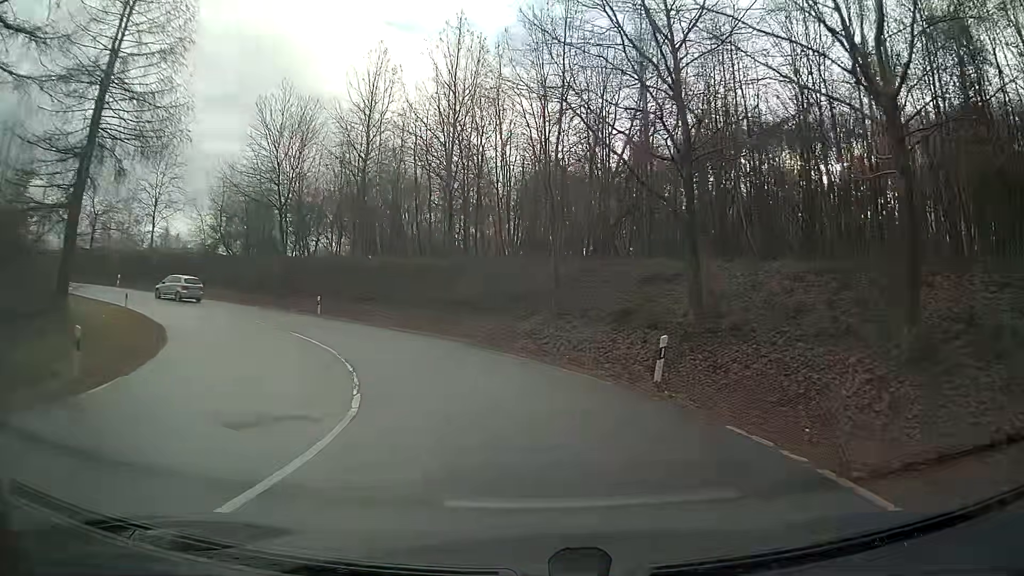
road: primary_link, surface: asphalt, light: Day
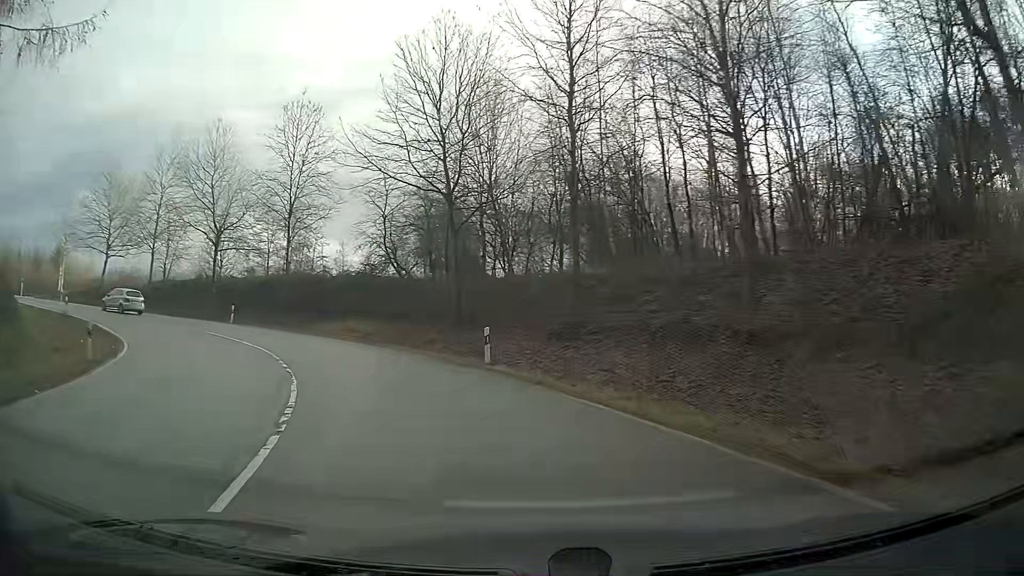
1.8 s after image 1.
(-3.1, +18.1) m; -22°
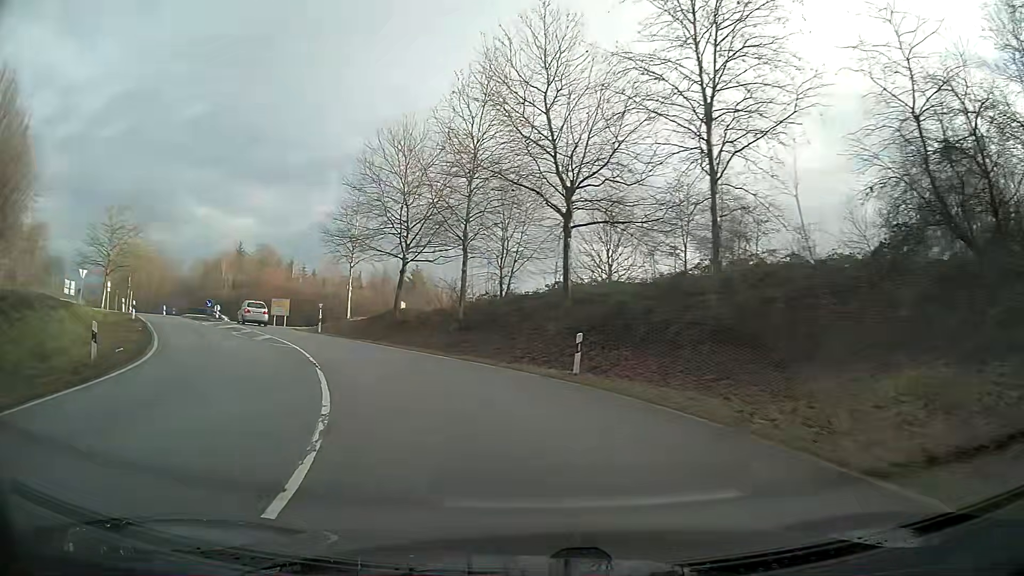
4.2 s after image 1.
(-8.4, +24.1) m; -37°
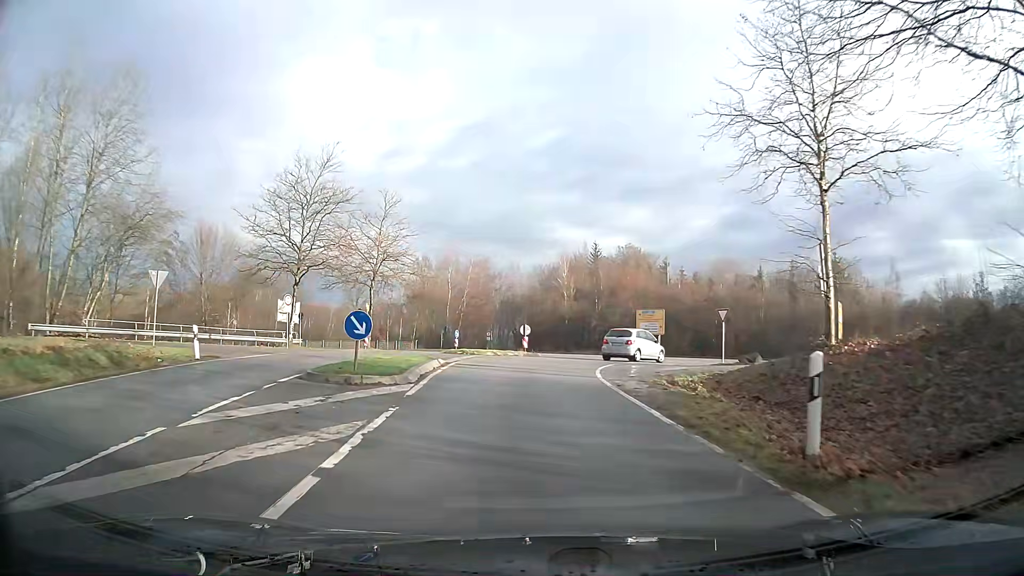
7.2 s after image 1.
(-9.5, +31.3) m; -29°
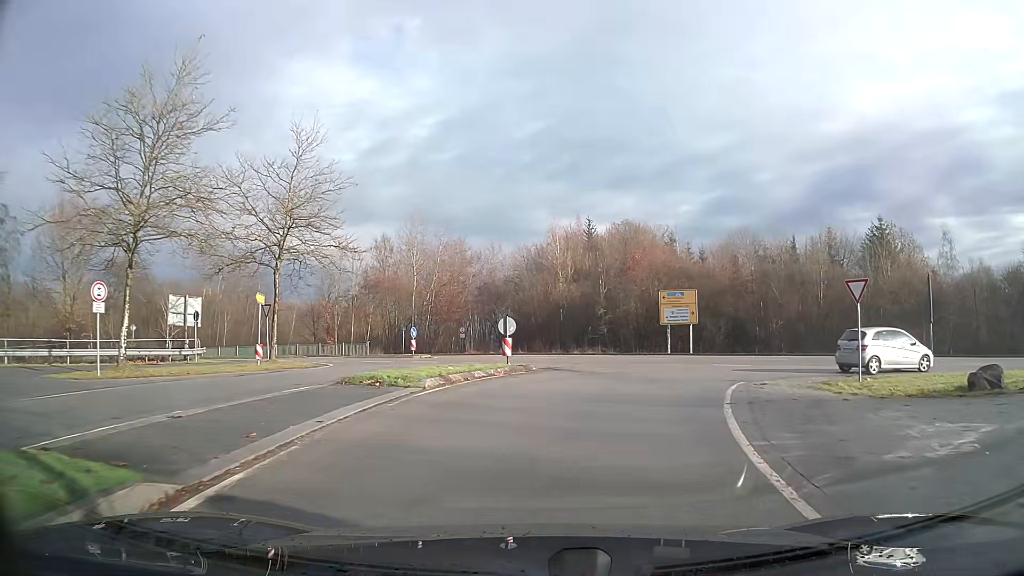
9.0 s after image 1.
(+0.1, +15.7) m; +3°
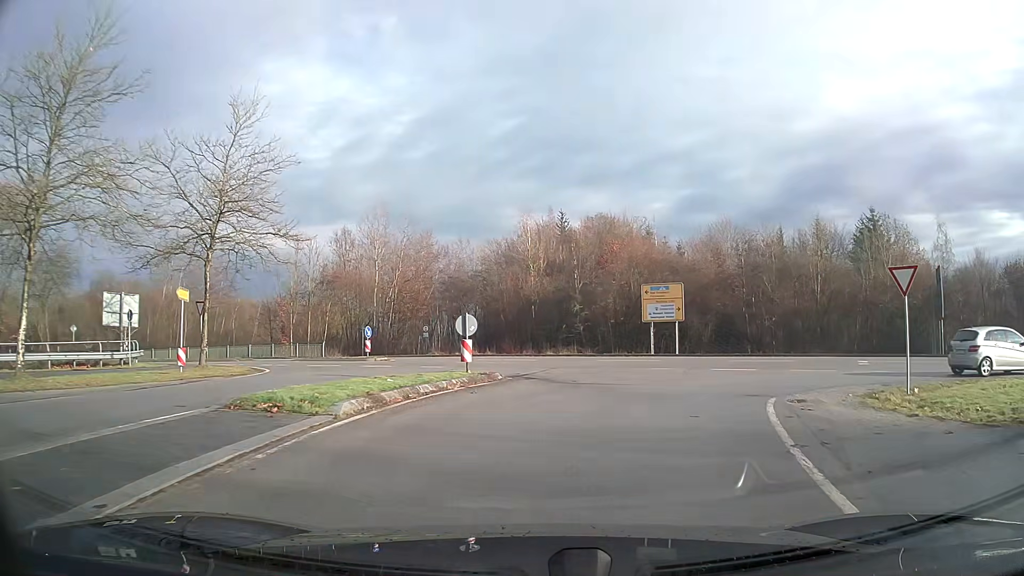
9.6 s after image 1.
(+0.1, +4.2) m; +3°
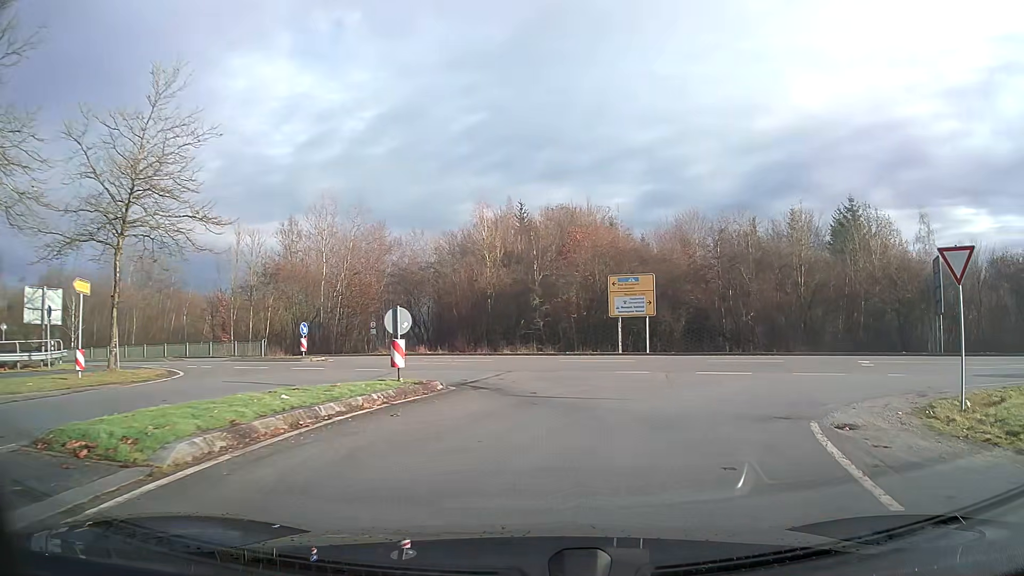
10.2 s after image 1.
(+0.1, +3.8) m; +4°
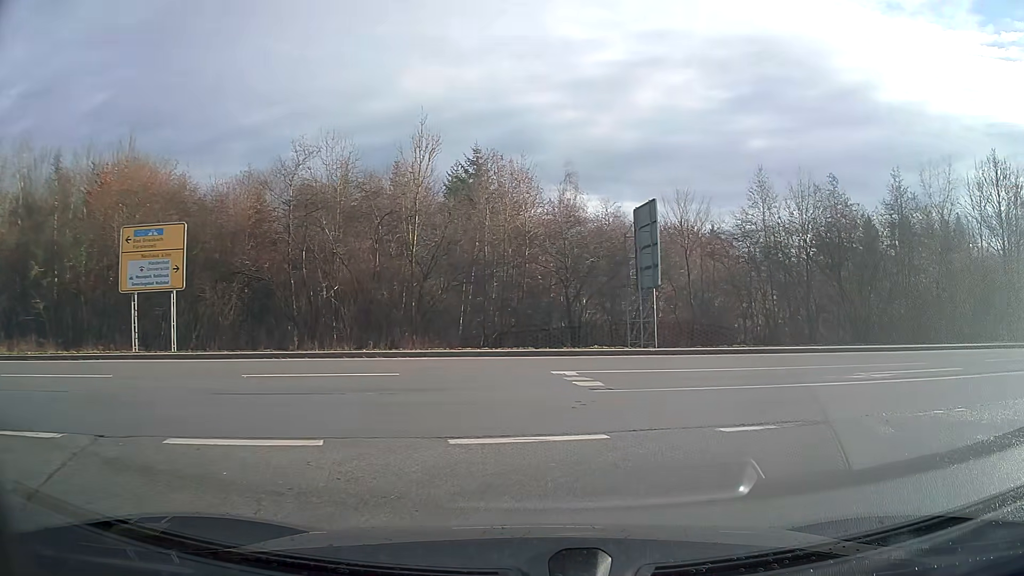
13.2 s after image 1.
(+3.5, +12.8) m; +35°
